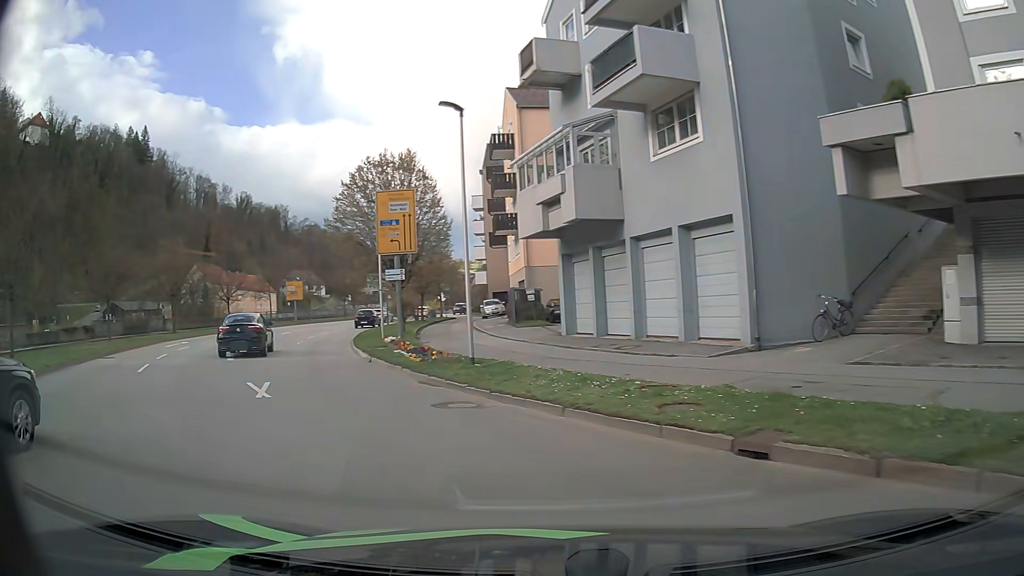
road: primary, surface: asphalt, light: Day
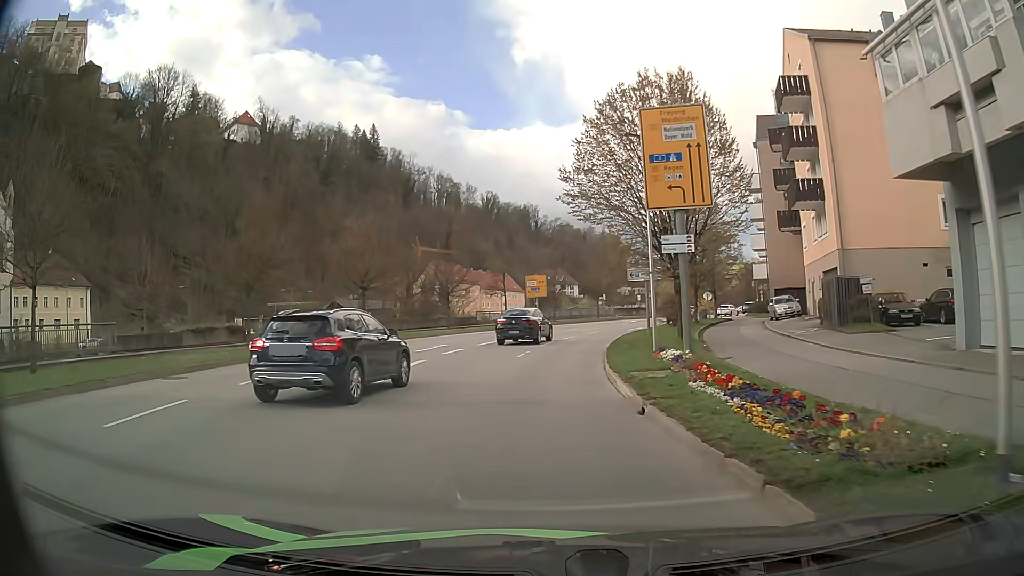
(-2.6, +11.4) m; -21°
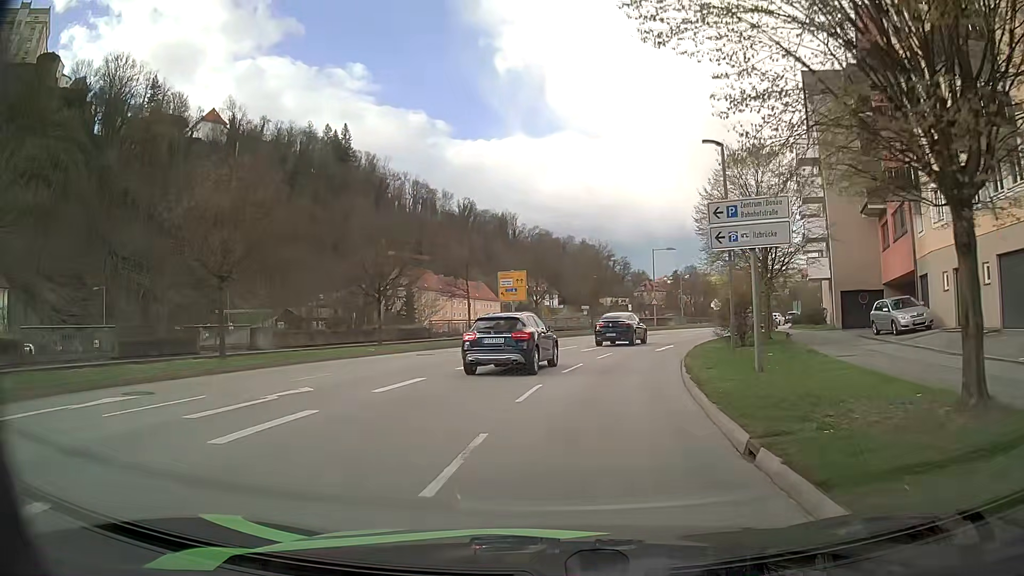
(-0.3, +17.1) m; +3°
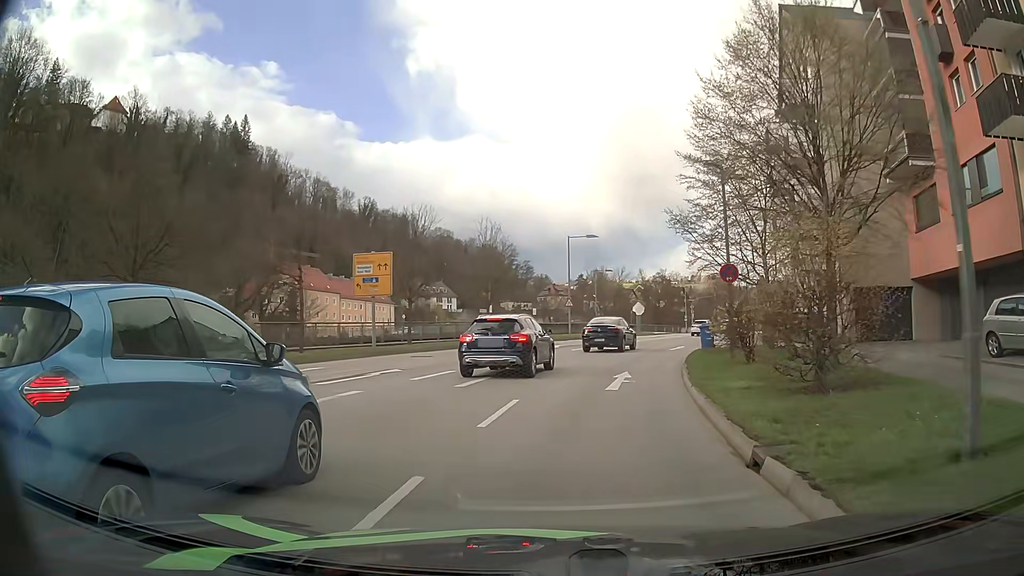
(+0.7, +14.5) m; +7°
(+1, +10) (+2, +20) (+4, +30) (+8, +39) (+11, +48) (+15, +58) (+19, +67) (+23, +76) (+28, +85) (+33, +93) m
